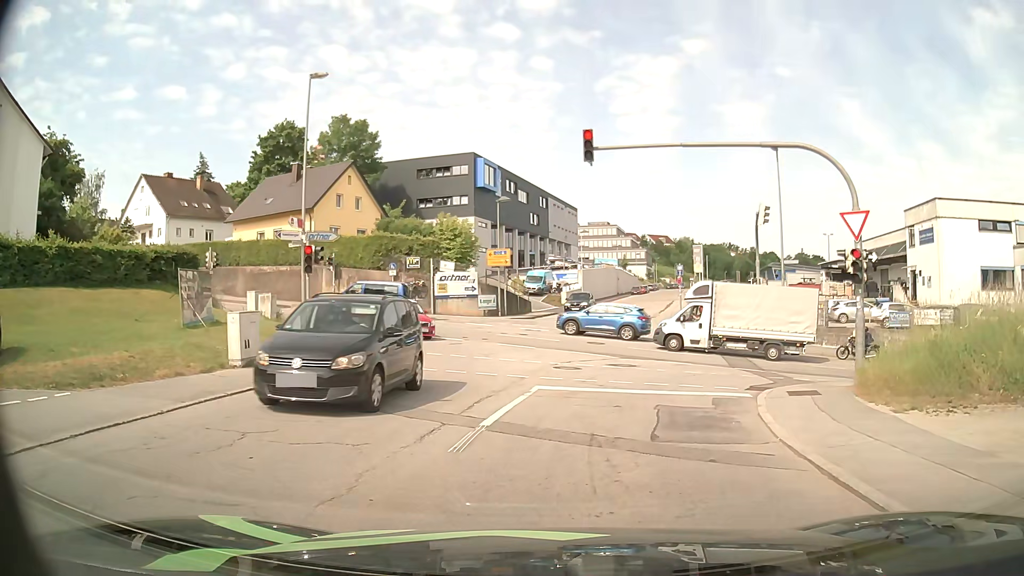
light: Day
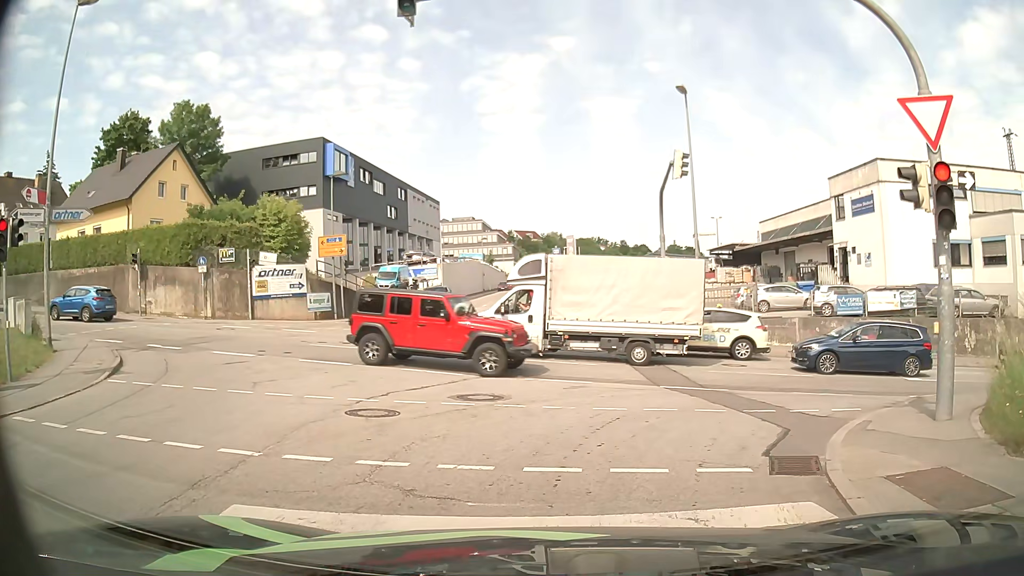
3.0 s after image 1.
(+0.7, +8.2) m; +9°
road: residential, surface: asphalt
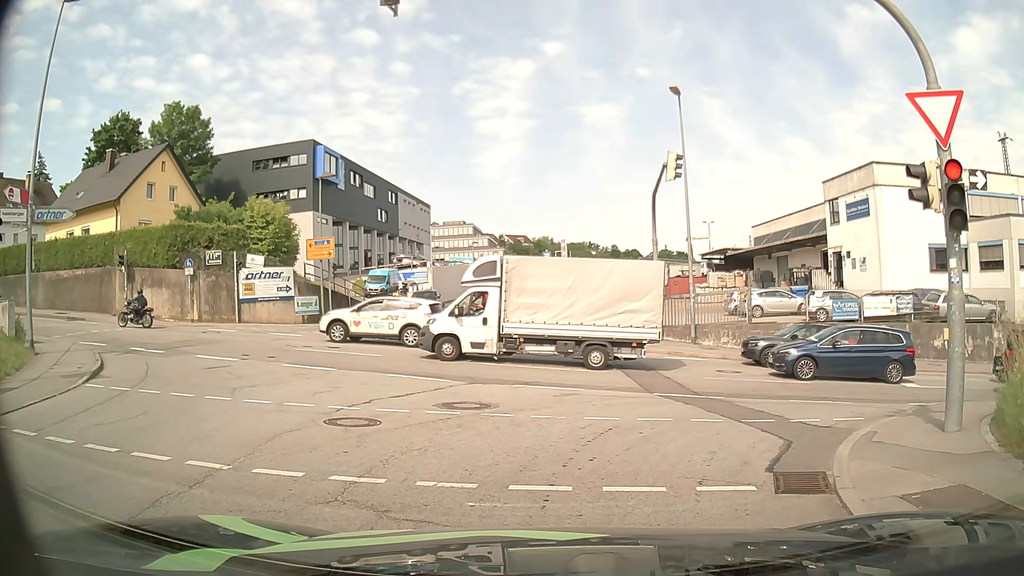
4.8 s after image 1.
(0.0, +0.5) m; 0°
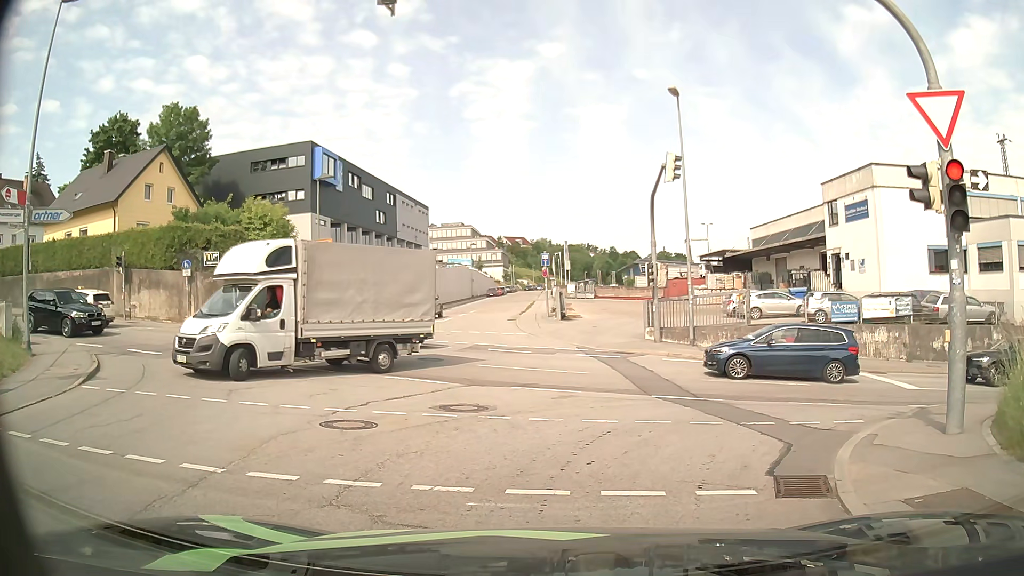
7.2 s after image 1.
(0.0, +0.1) m; 0°
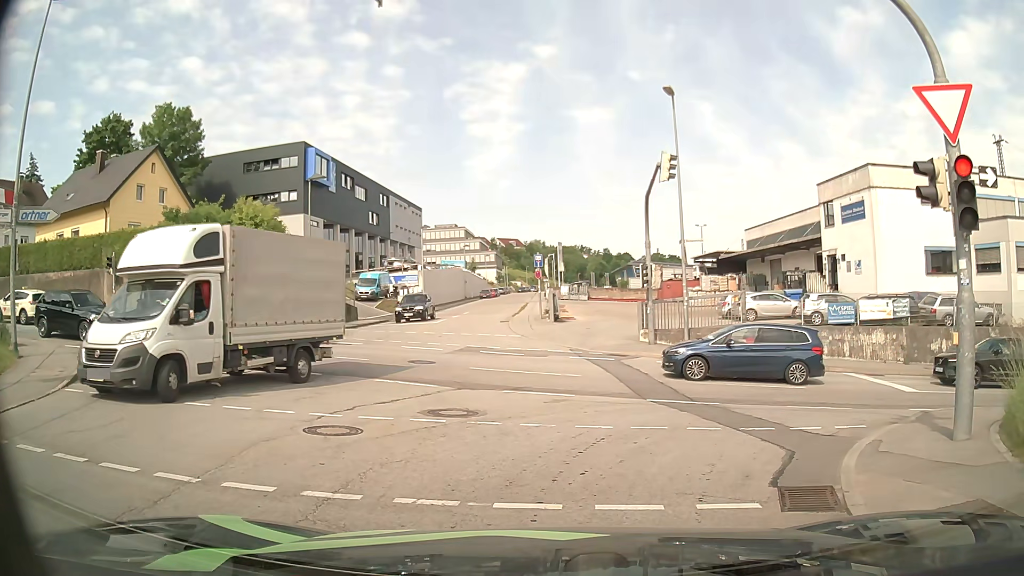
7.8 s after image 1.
(0.0, +0.4) m; 0°
